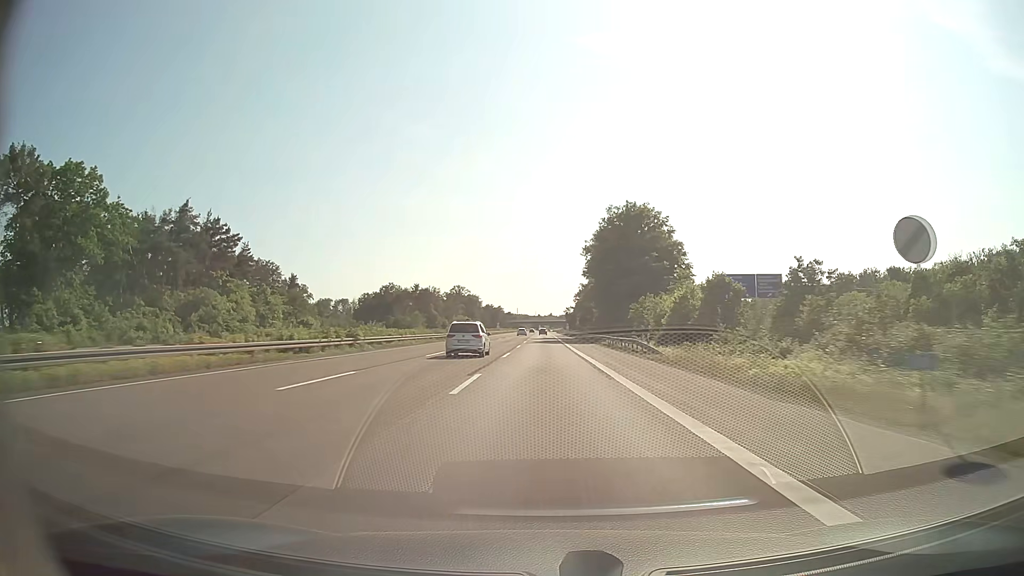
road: motorway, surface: asphalt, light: Day
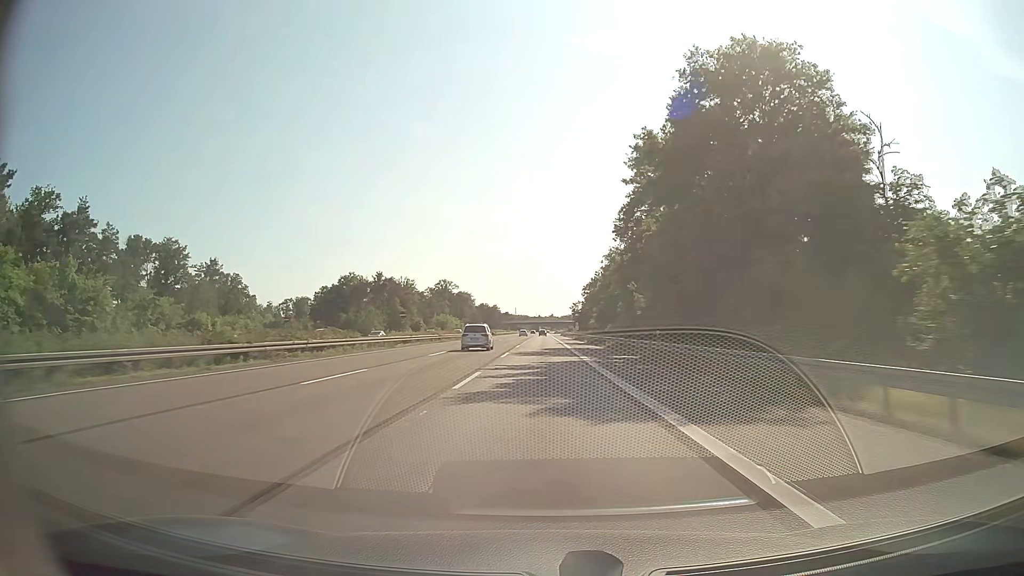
(+0.1, +52.2) m; 0°
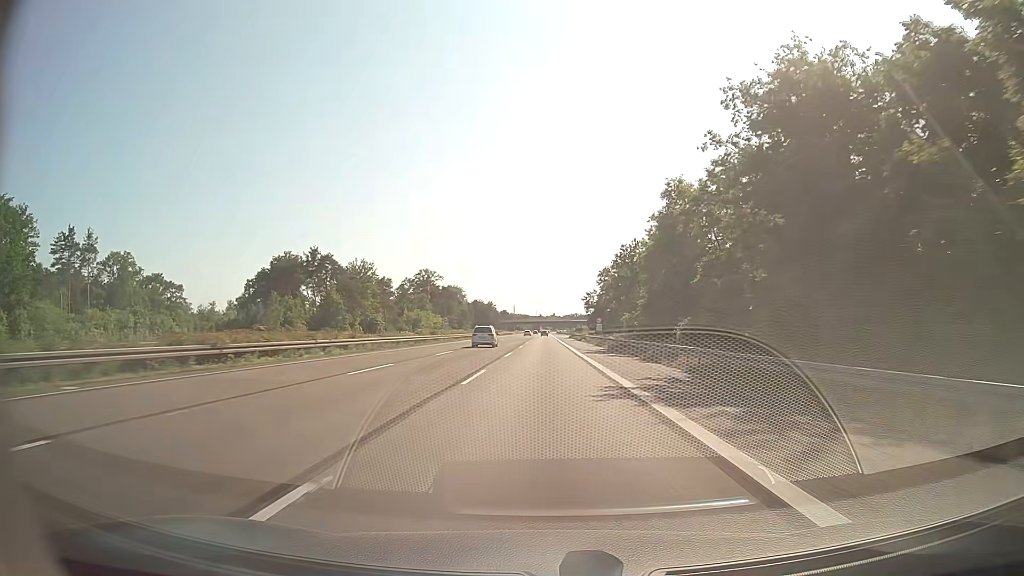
(-0.1, +52.2) m; 0°
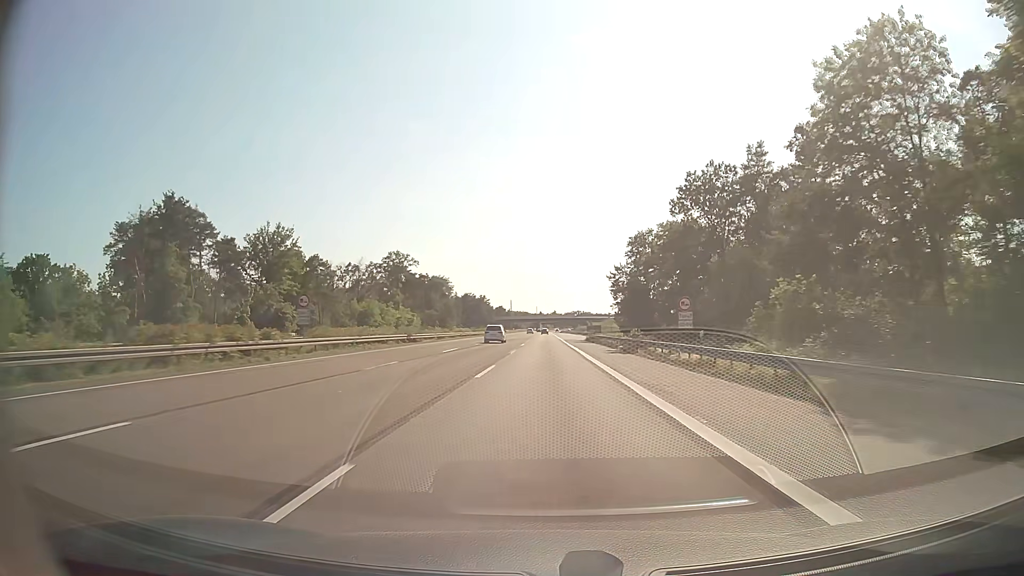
(+0.1, +52.2) m; 0°
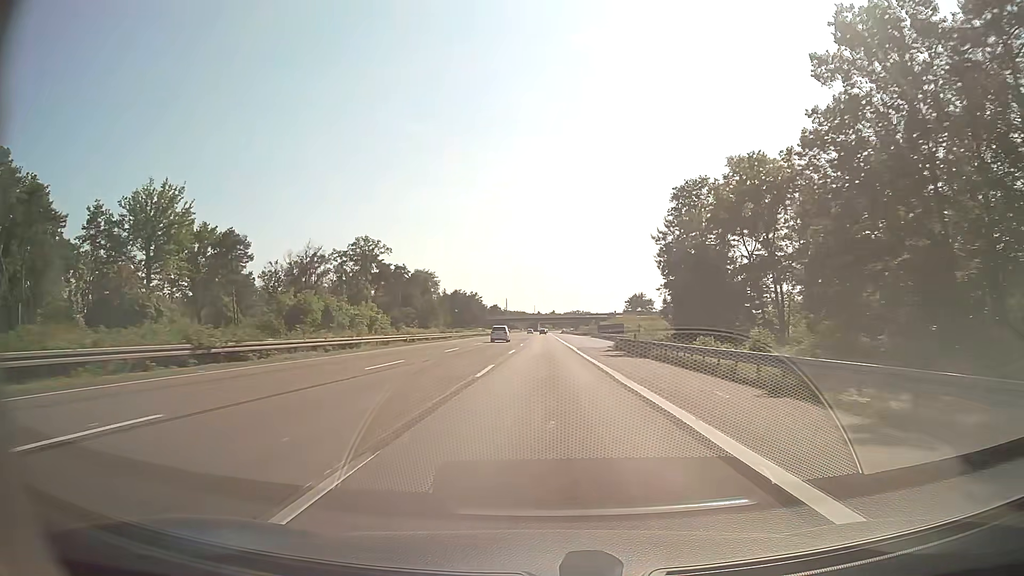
(+0.1, +34.9) m; 0°
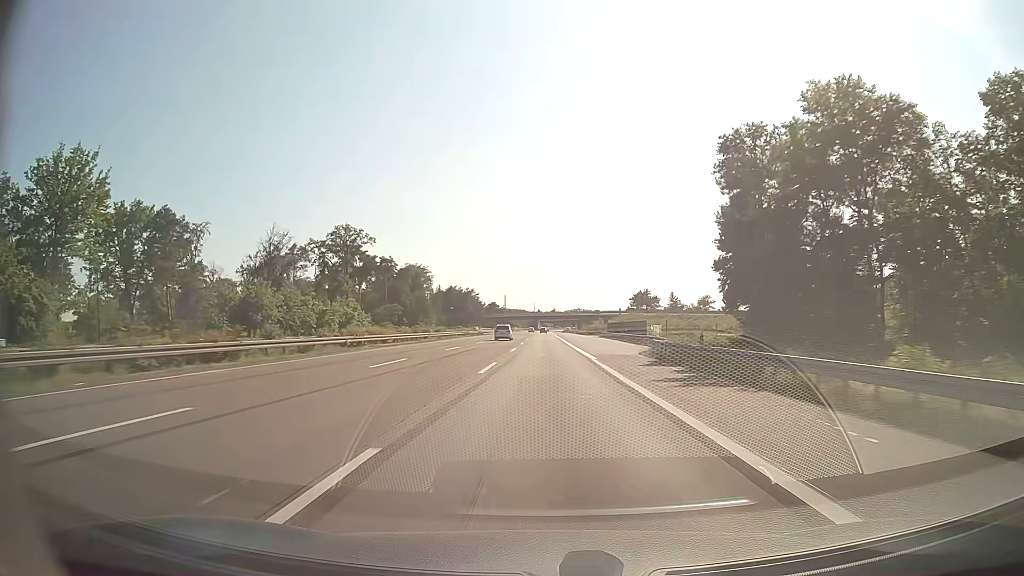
(0.0, +17.4) m; 0°
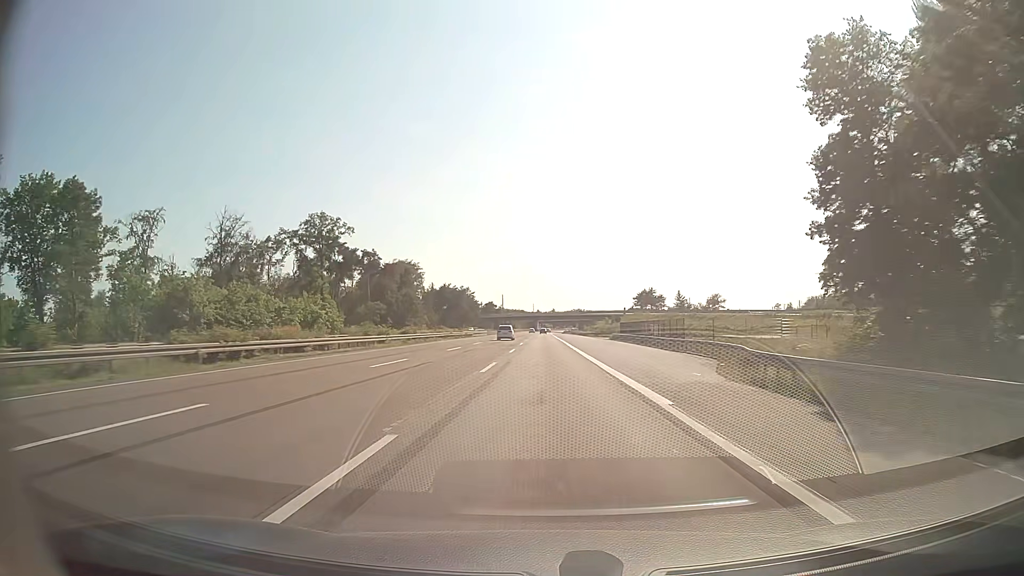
(0.0, +17.4) m; 0°
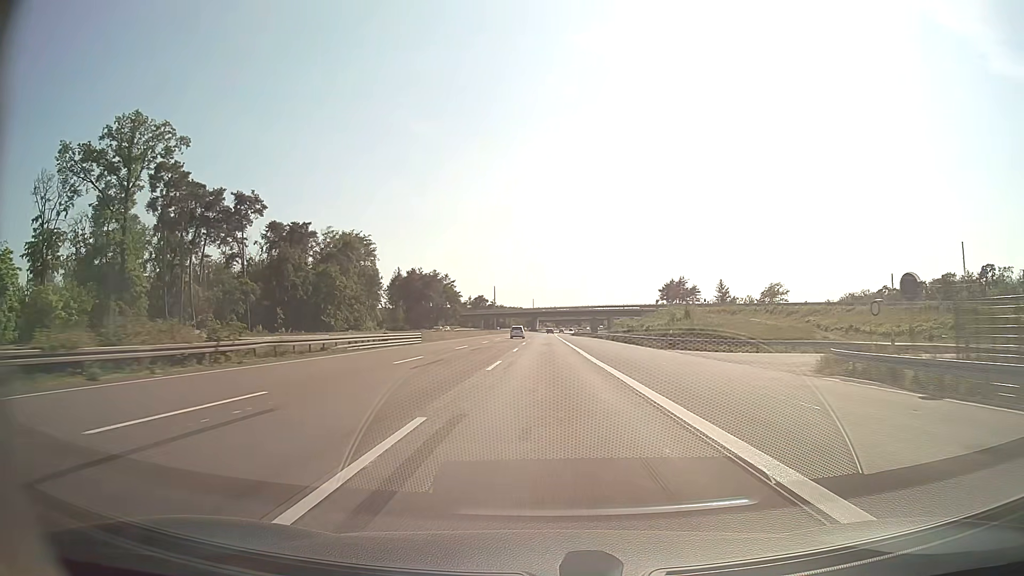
(-0.2, +69.7) m; 0°
(0, +10) (0, +20) (0, +30) (0, +40) (0, +50) (0, +60) (0, +70) (0, +80) (0, +90) (0, +100) m
